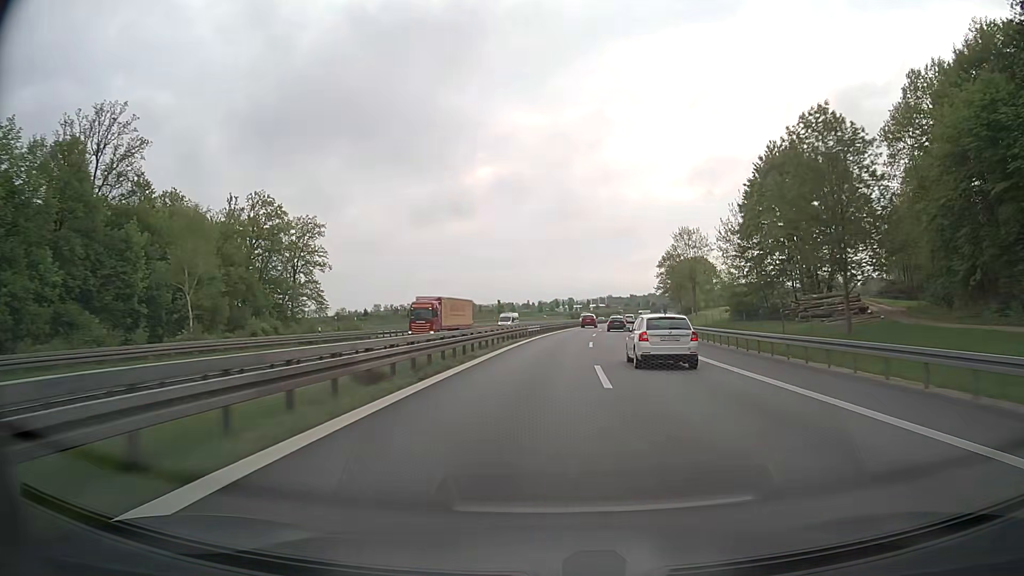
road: motorway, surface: asphalt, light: Day
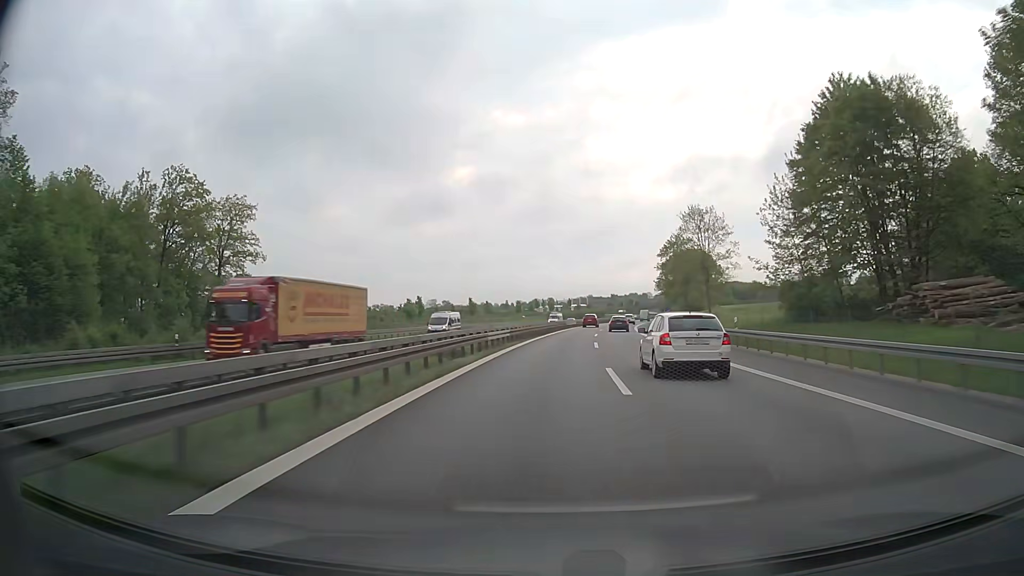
(+0.4, +19.4) m; +2°
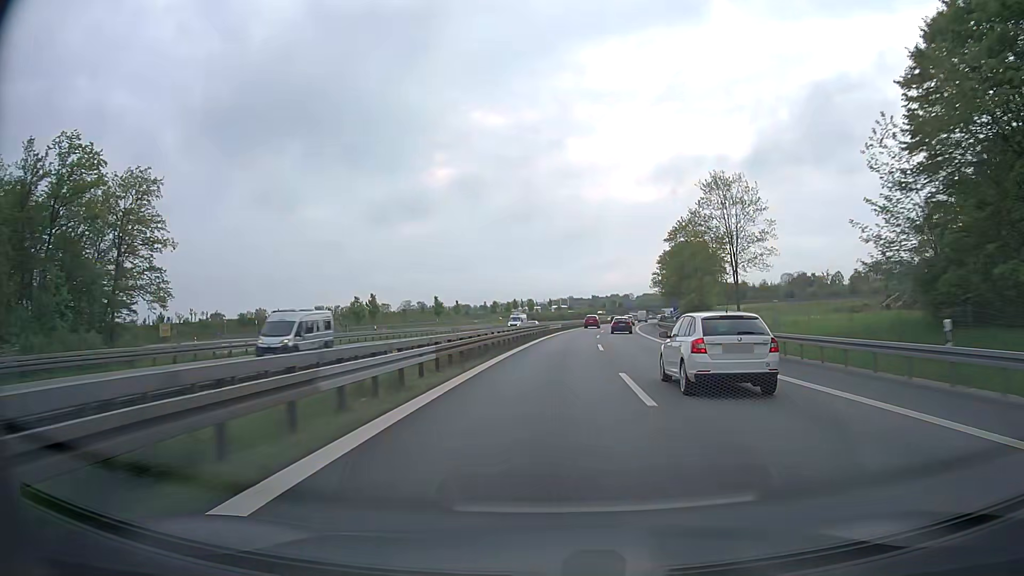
(+0.3, +19.5) m; +2°
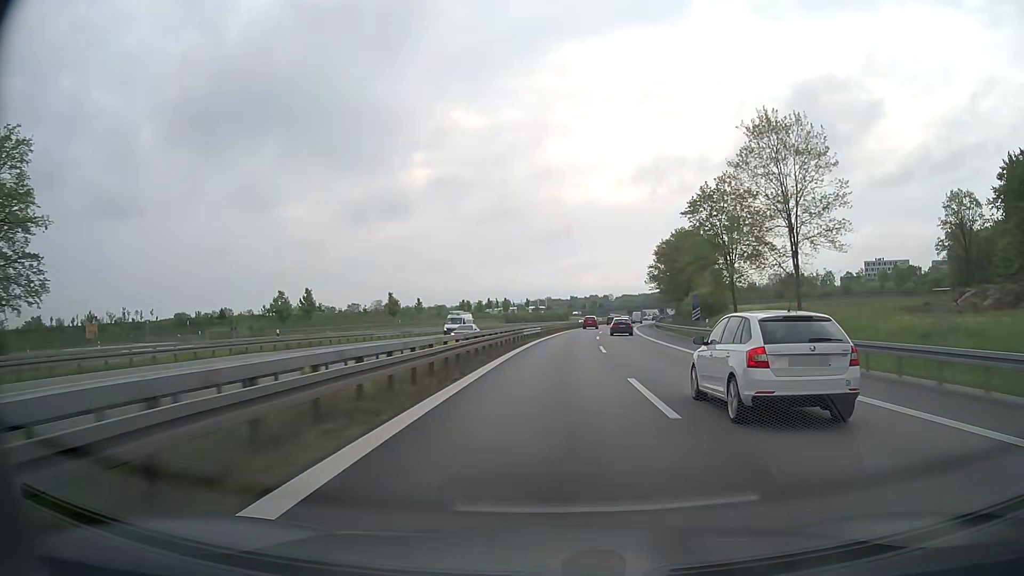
(+0.3, +19.5) m; +2°
